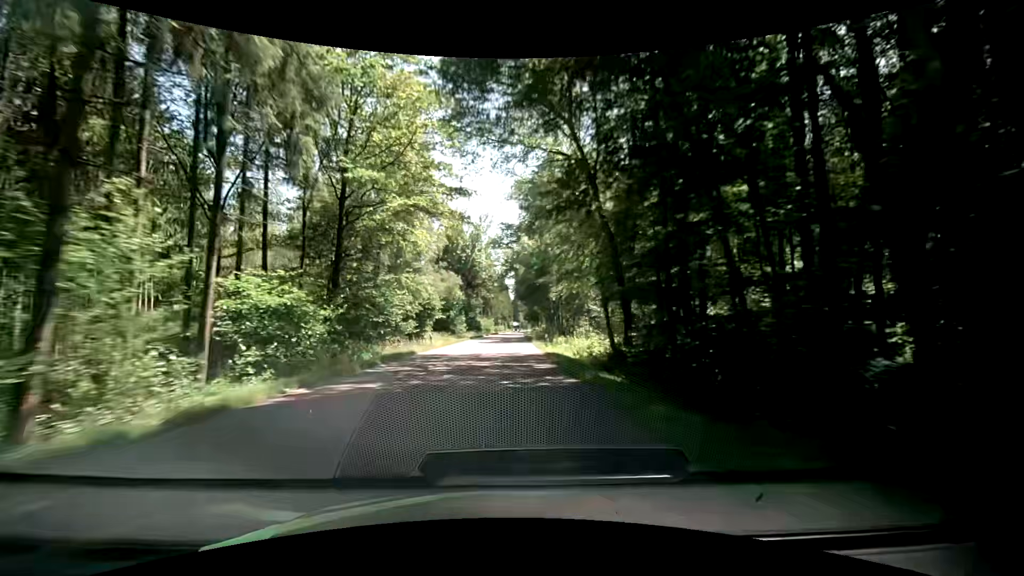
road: secondary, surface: asphalt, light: Day
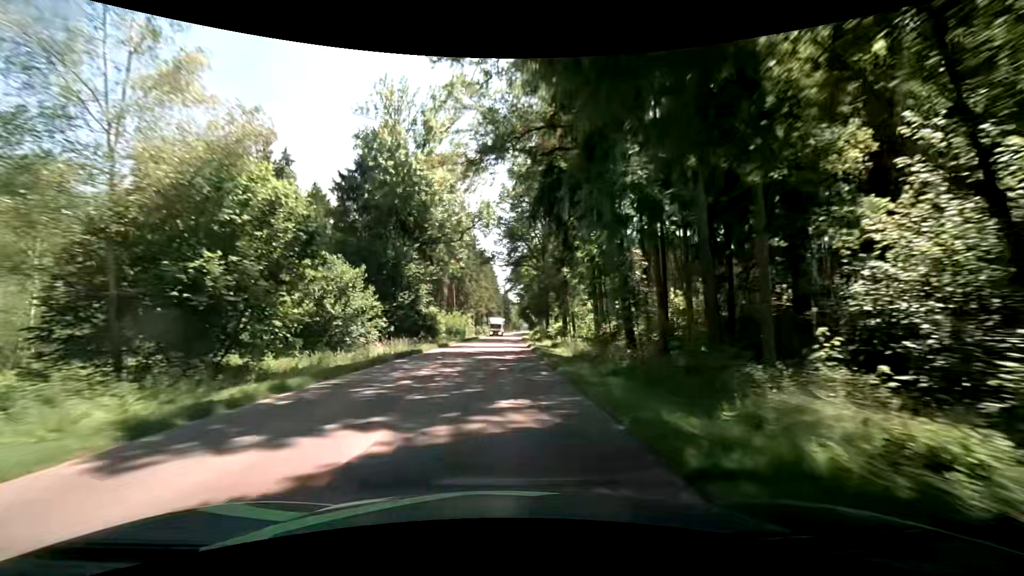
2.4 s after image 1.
(+1.6, +49.9) m; +2°
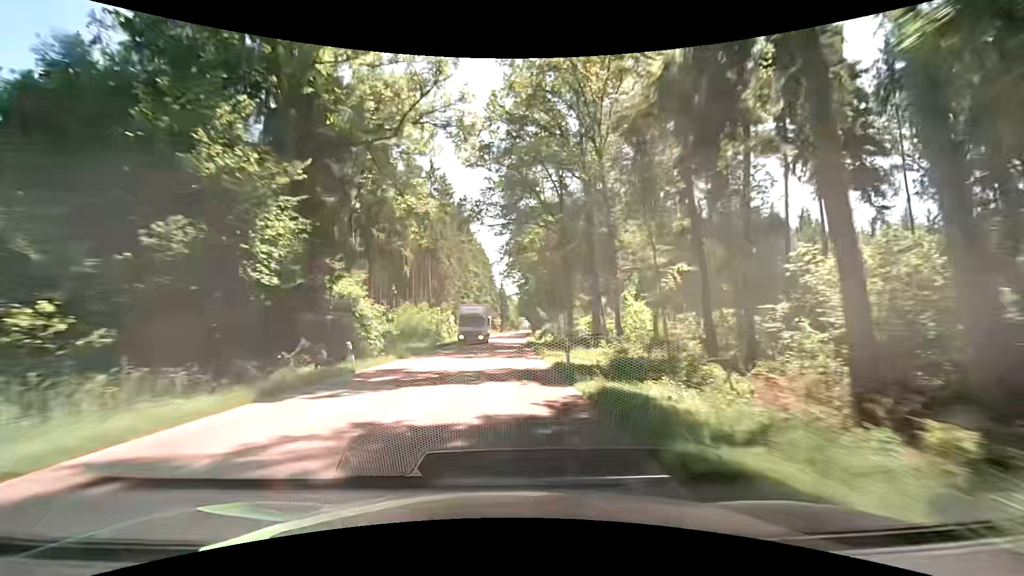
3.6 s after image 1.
(+0.2, +25.0) m; +1°
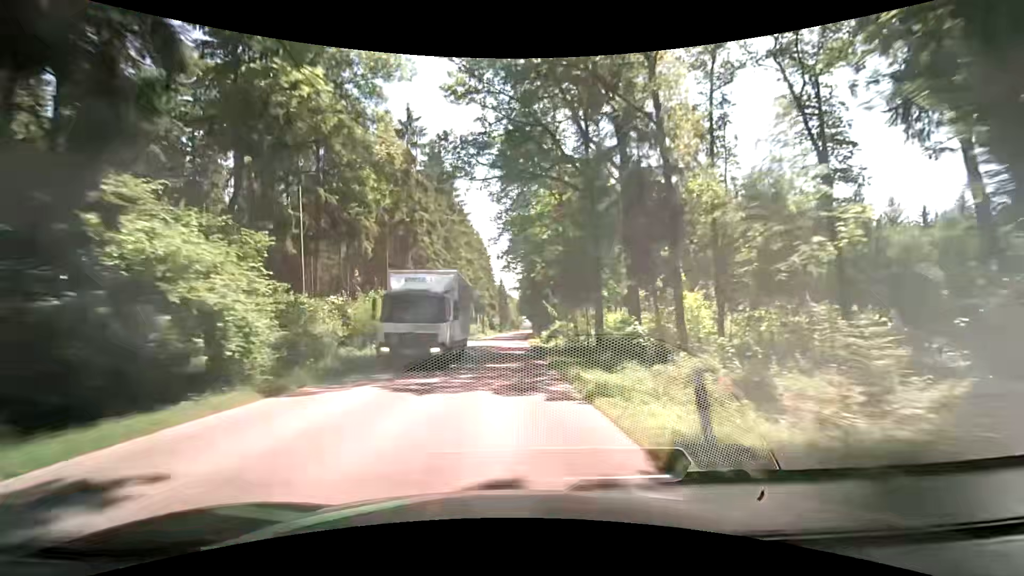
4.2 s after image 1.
(0.0, +12.5) m; +1°
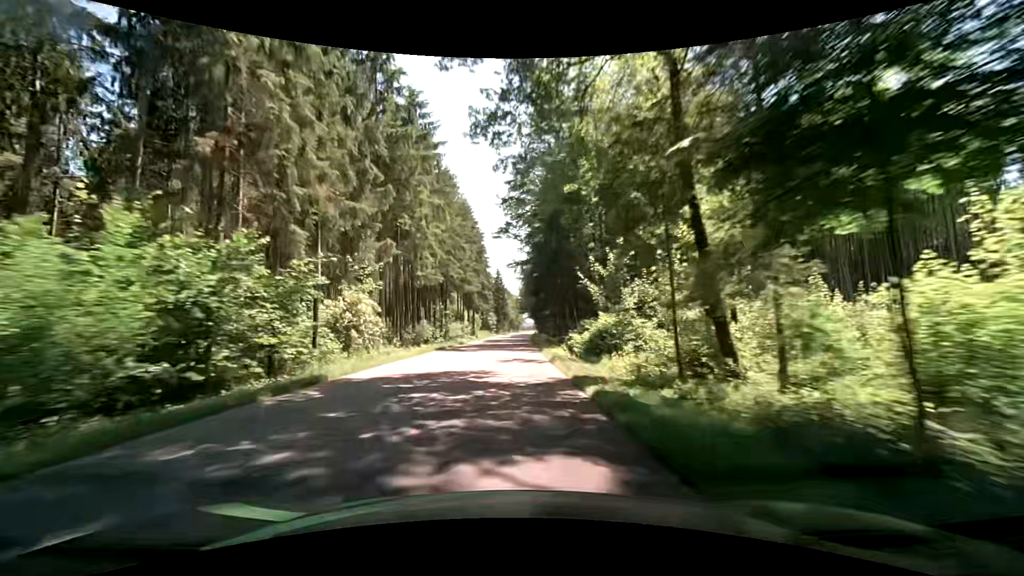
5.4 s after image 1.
(-0.3, +25.0) m; 0°
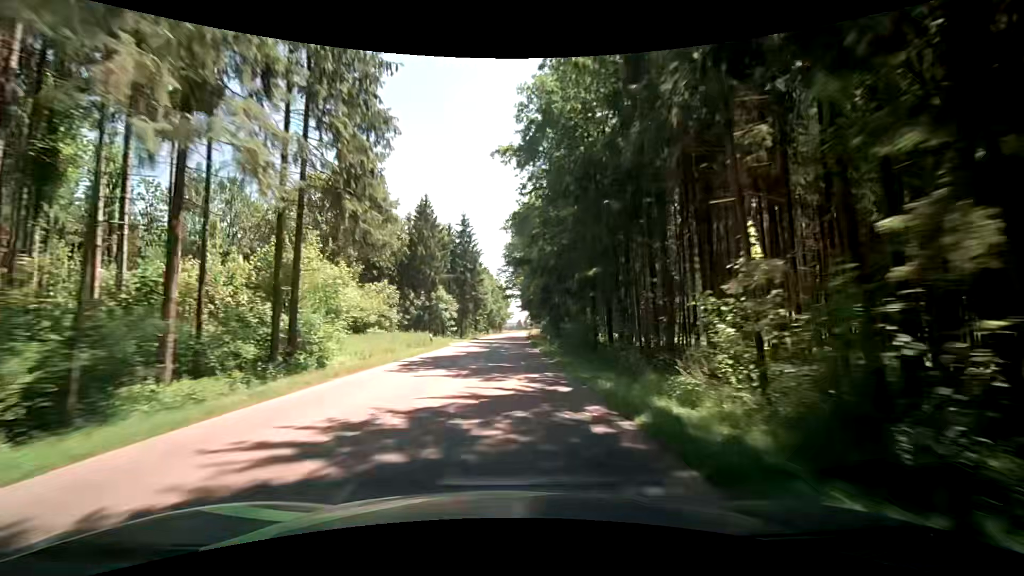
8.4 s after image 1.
(+0.7, +62.6) m; +2°
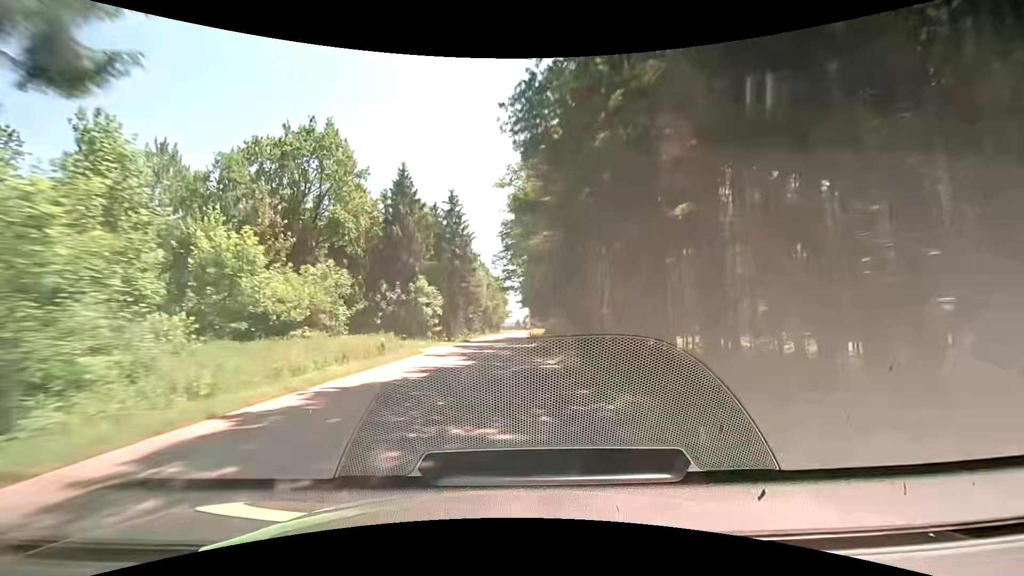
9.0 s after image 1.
(-0.1, +12.5) m; -1°
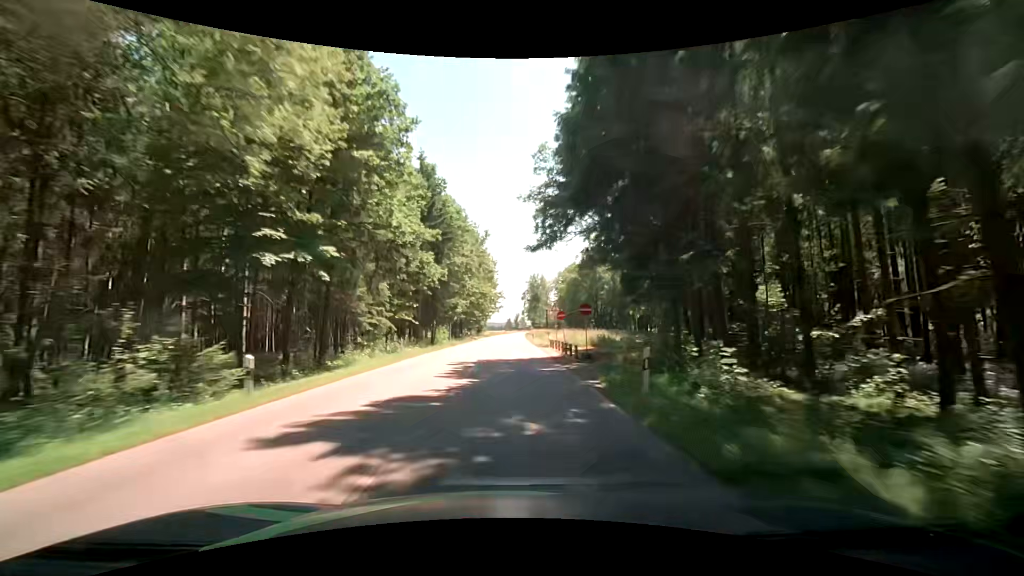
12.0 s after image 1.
(+1.1, +62.4) m; +2°
(0, +10) (0, +20) (0, +30) (0, +40) (0, +50) (+1, +60) (+1, +70) (+1, +80) (+1, +90) (+1, +100) m
